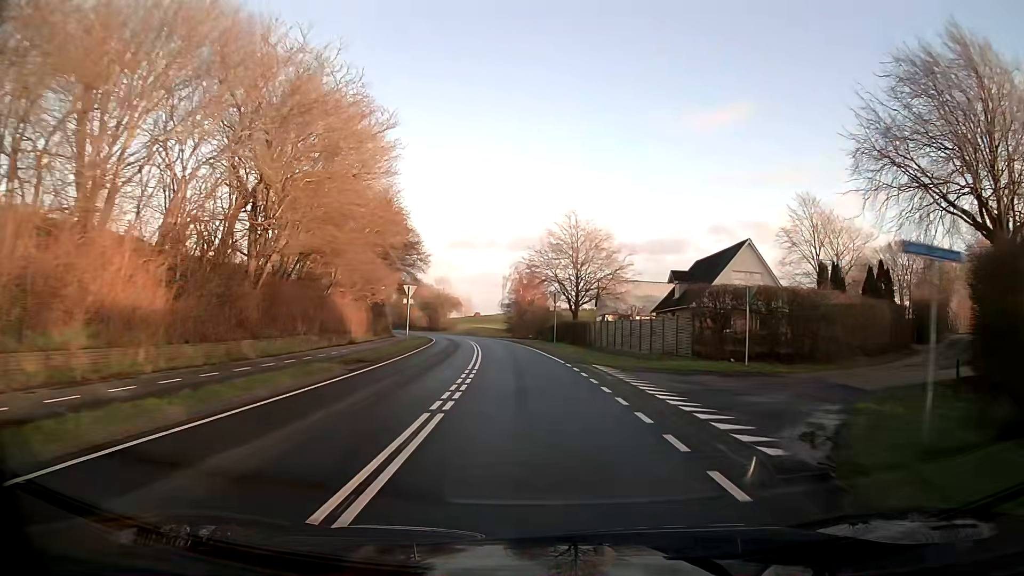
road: tertiary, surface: asphalt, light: Day
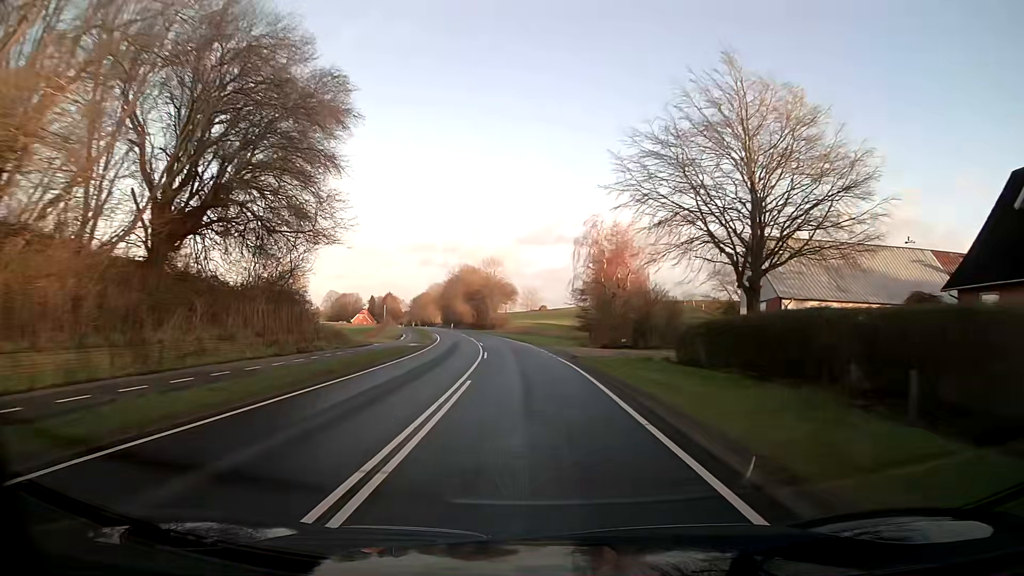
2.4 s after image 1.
(-2.0, +39.4) m; -6°
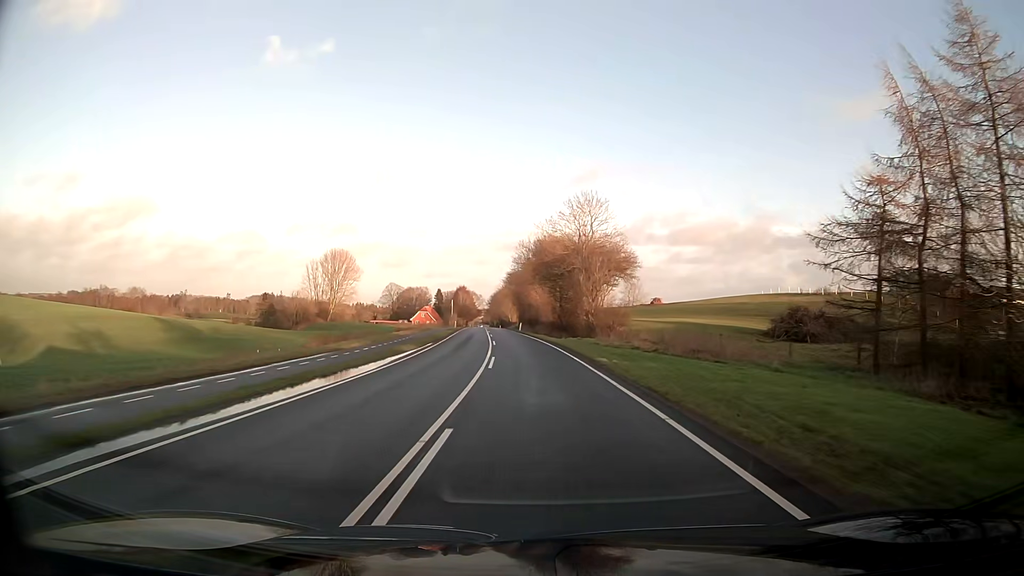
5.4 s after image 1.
(-3.9, +55.4) m; -8°
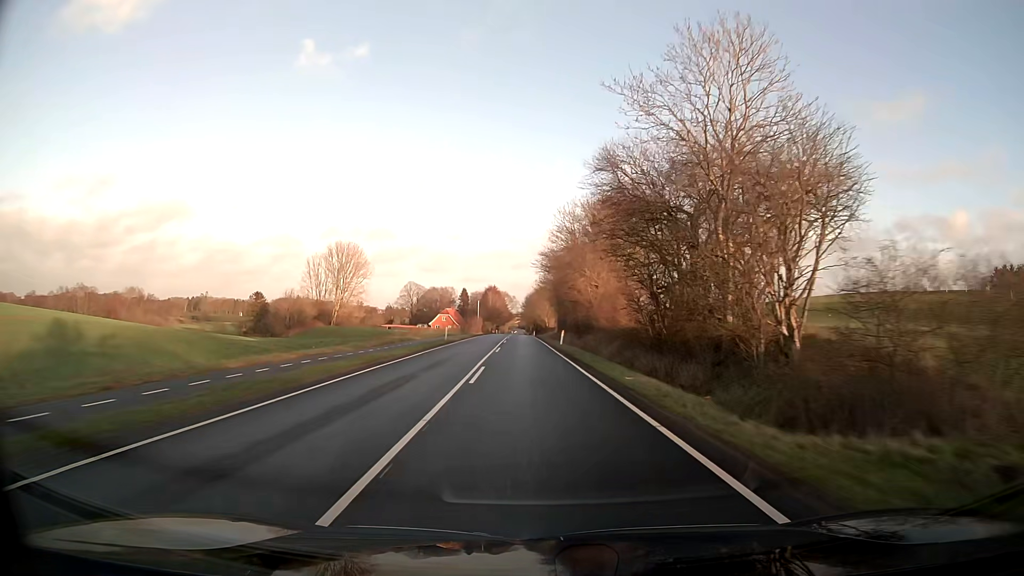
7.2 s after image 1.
(-1.1, +36.3) m; -3°
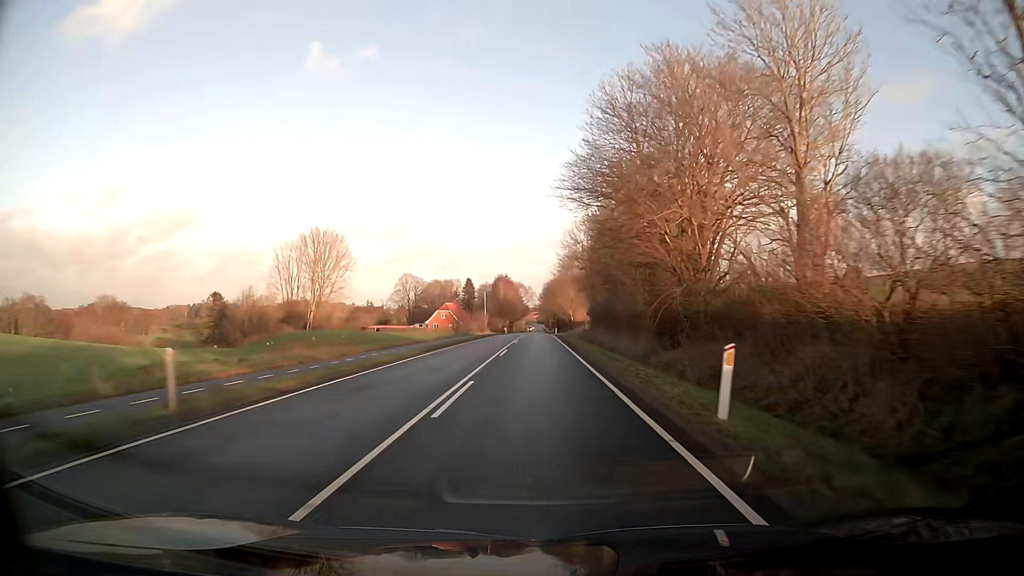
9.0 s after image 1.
(-0.6, +37.3) m; -2°
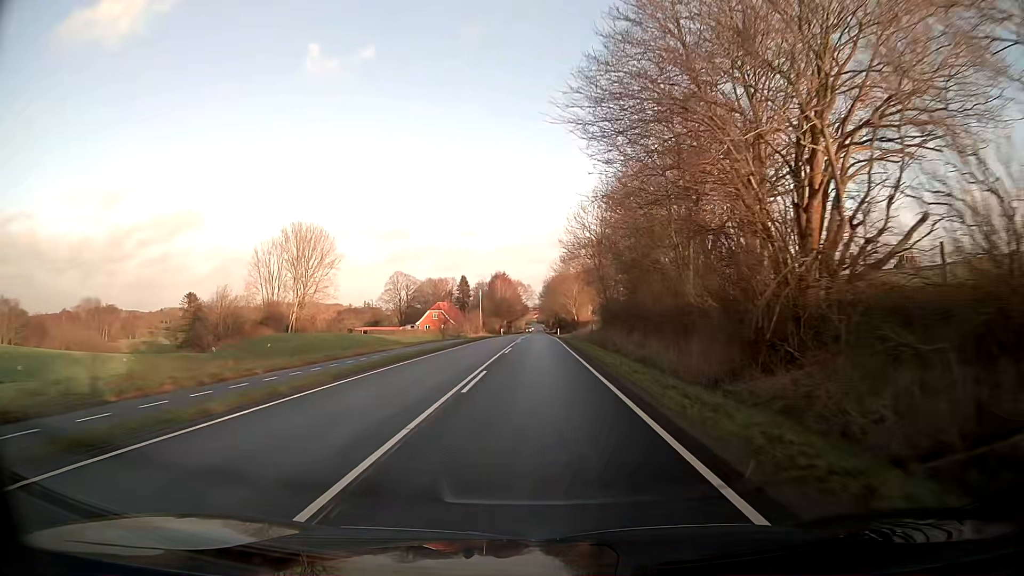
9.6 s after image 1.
(0.0, +12.5) m; 0°
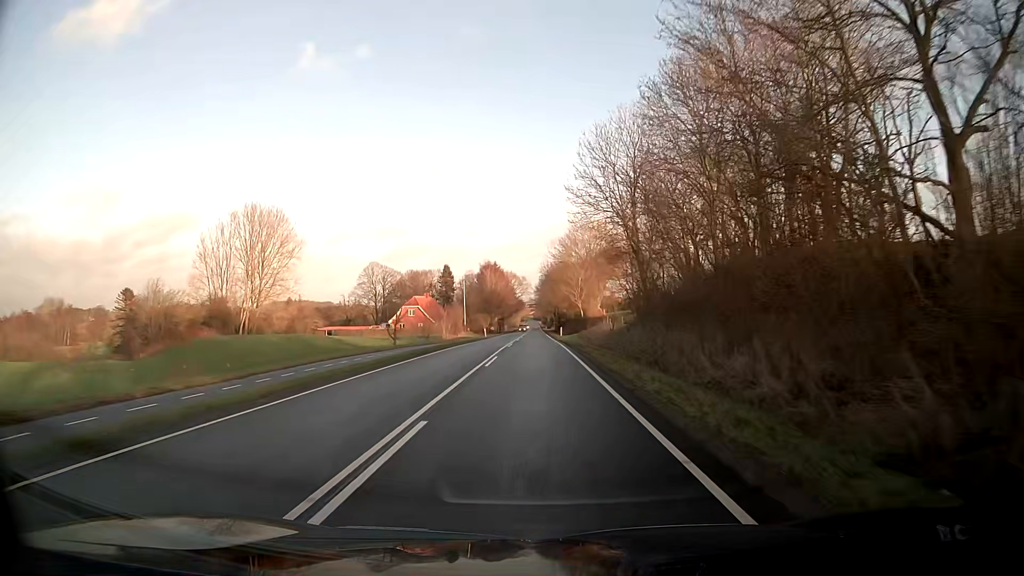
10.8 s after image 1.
(+0.2, +24.7) m; +1°
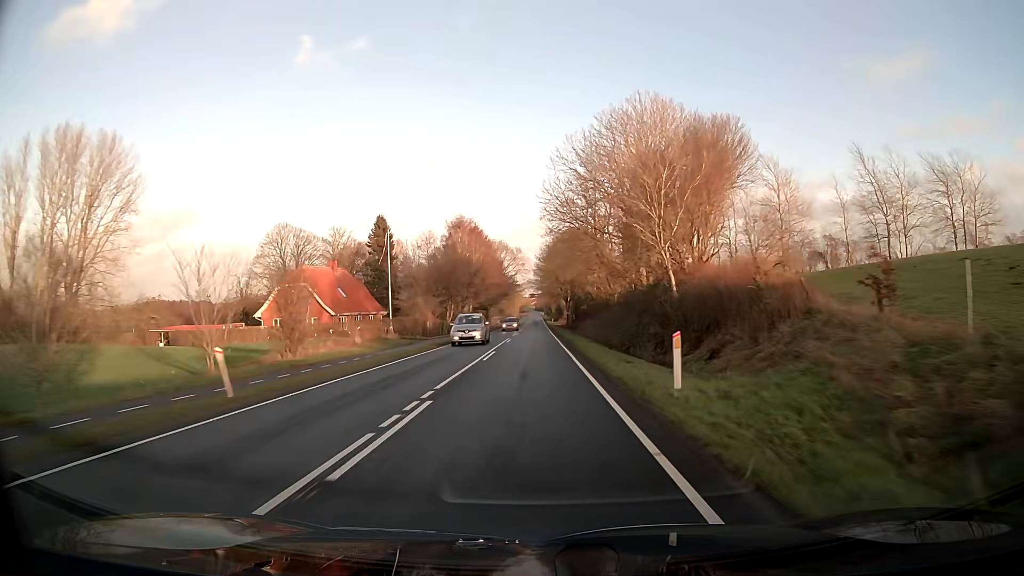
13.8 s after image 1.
(-0.1, +61.2) m; 0°
